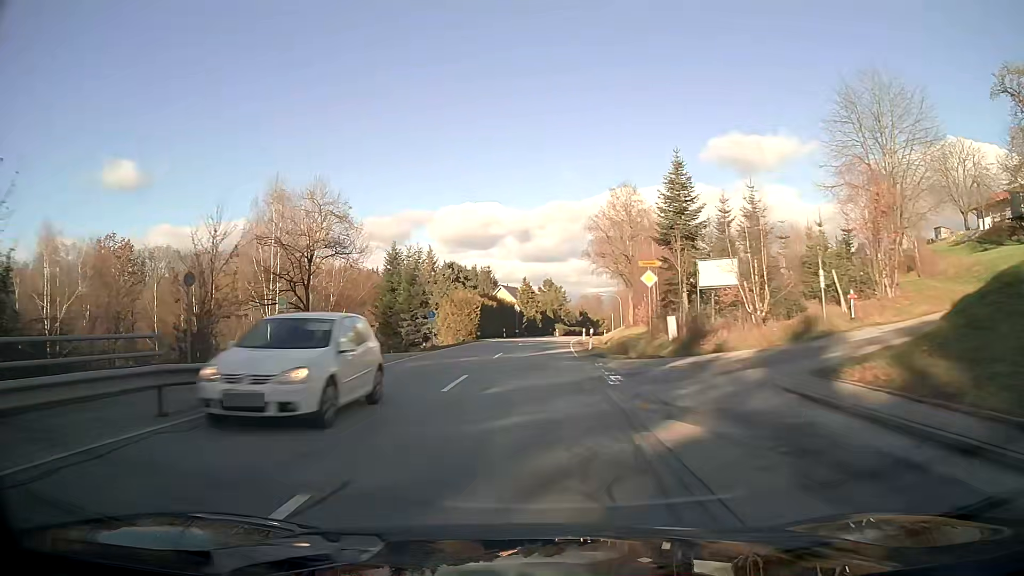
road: secondary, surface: asphalt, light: Day
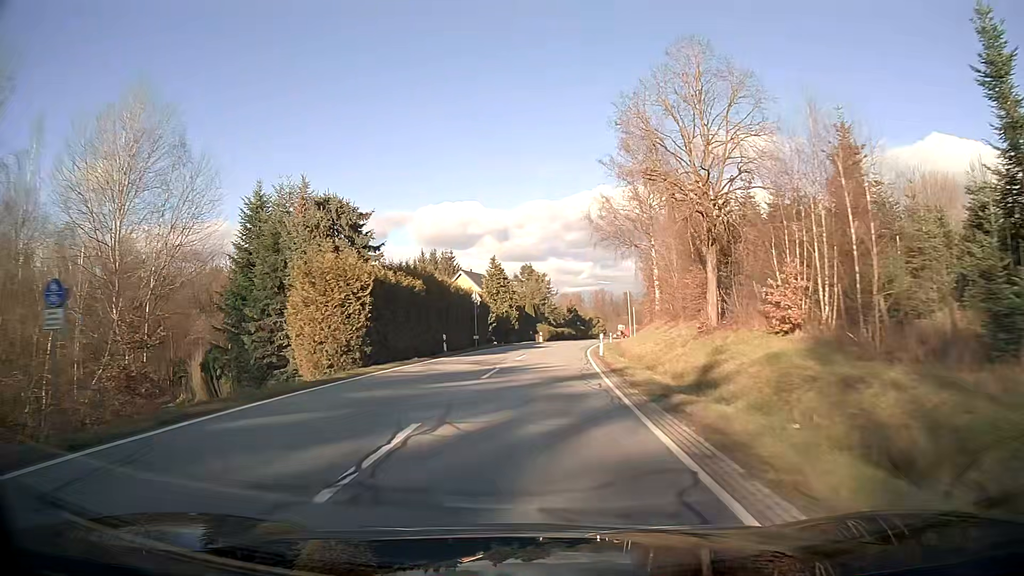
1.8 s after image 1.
(+0.6, +33.1) m; +2°
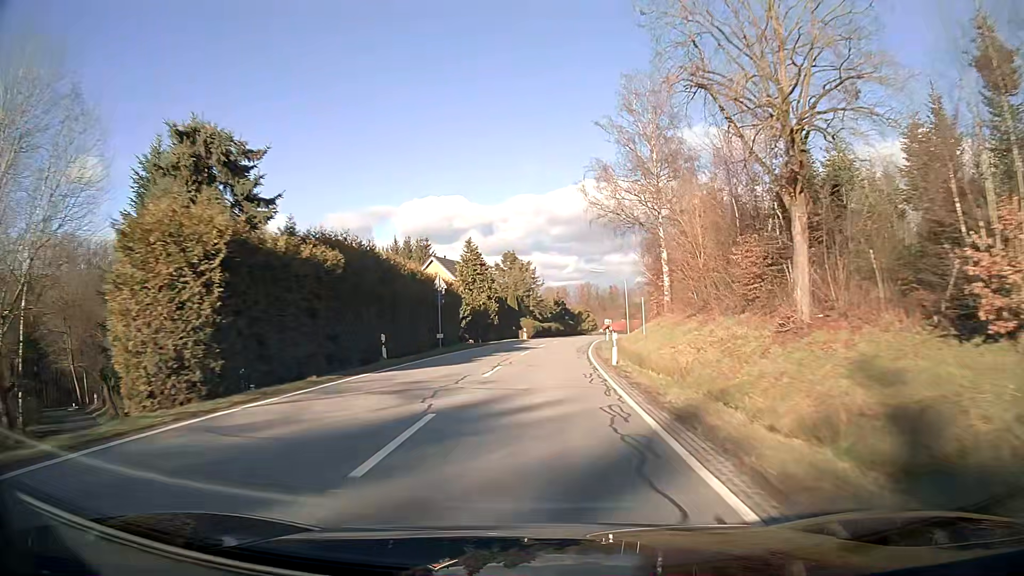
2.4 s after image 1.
(+0.1, +11.1) m; +1°
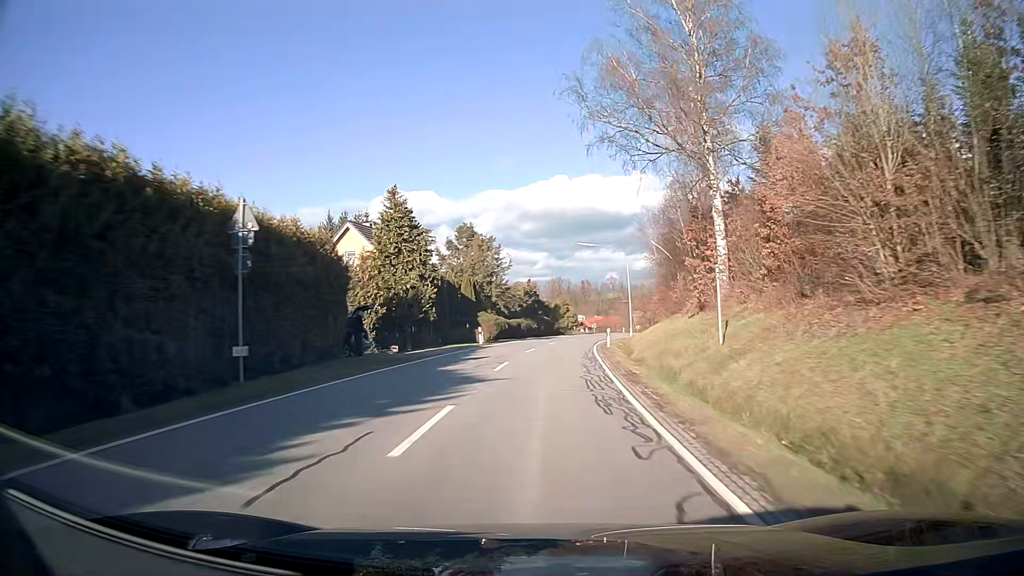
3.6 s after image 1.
(+0.4, +22.3) m; +3°
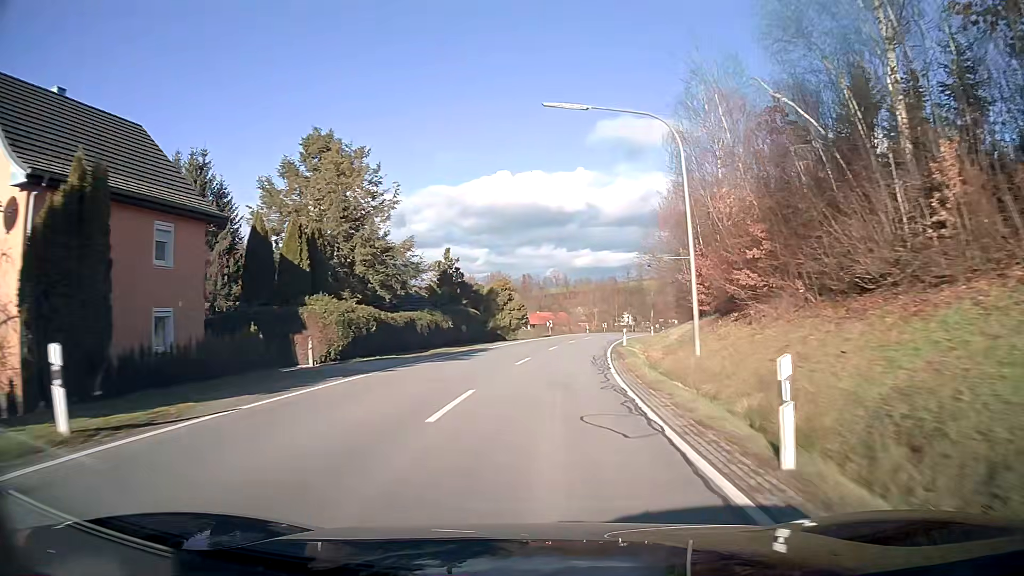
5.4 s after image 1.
(+1.5, +33.5) m; +5°
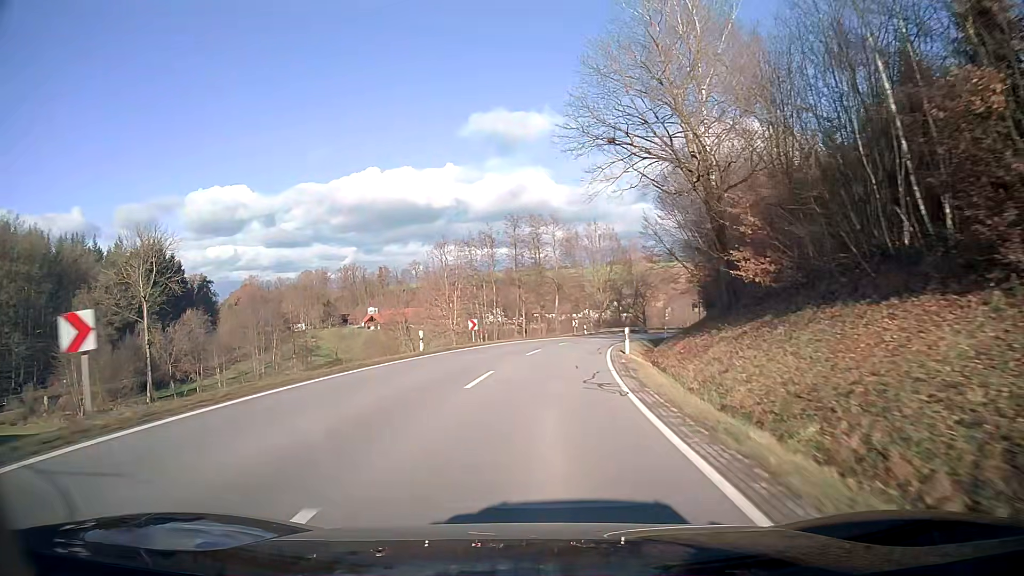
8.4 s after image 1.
(+5.7, +55.7) m; +11°
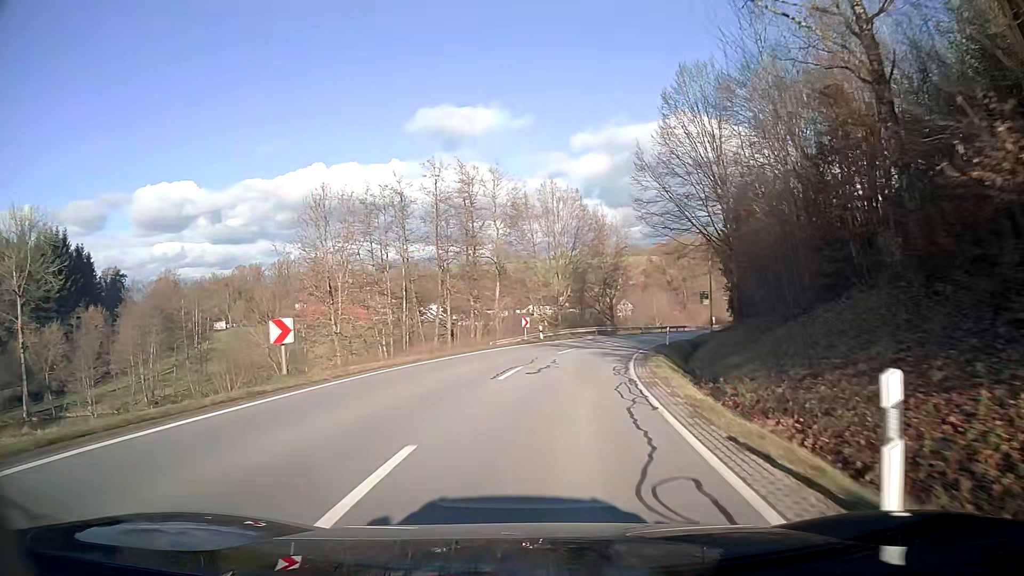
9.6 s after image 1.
(+0.9, +21.6) m; +6°
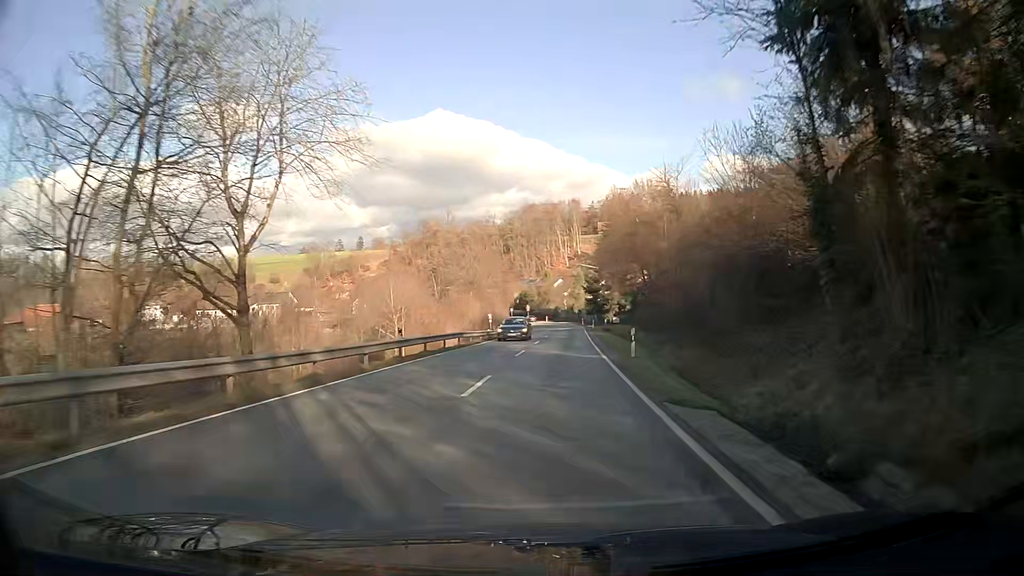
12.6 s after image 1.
(+9.2, +49.7) m; +20°
